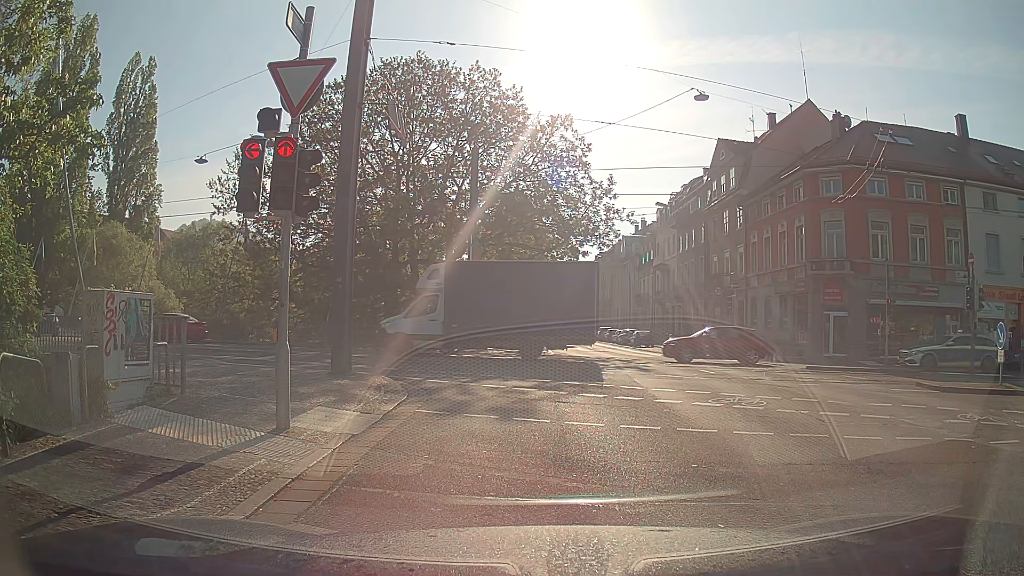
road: primary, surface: asphalt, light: Day
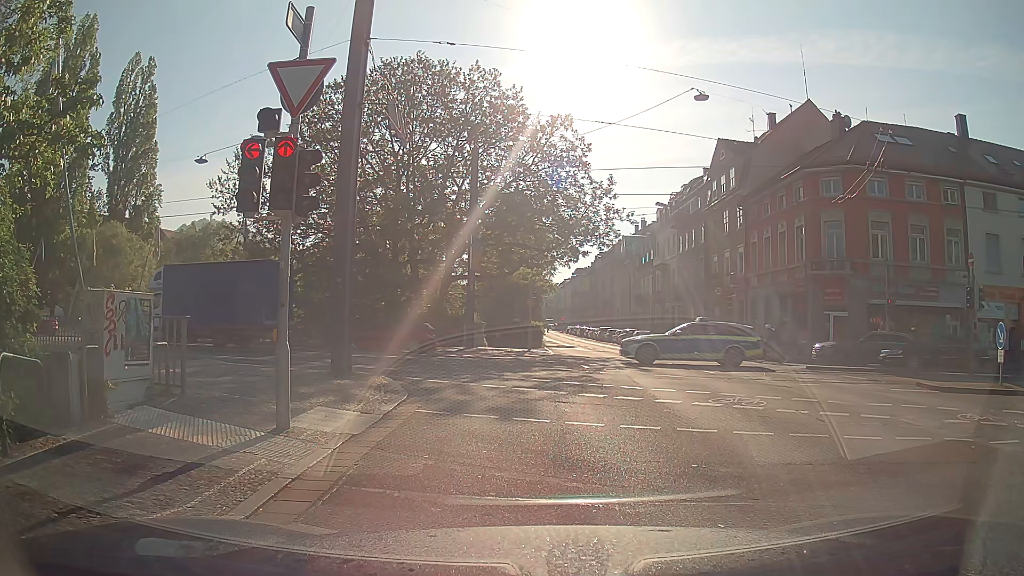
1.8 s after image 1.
(0.0, 0.0) m; 0°
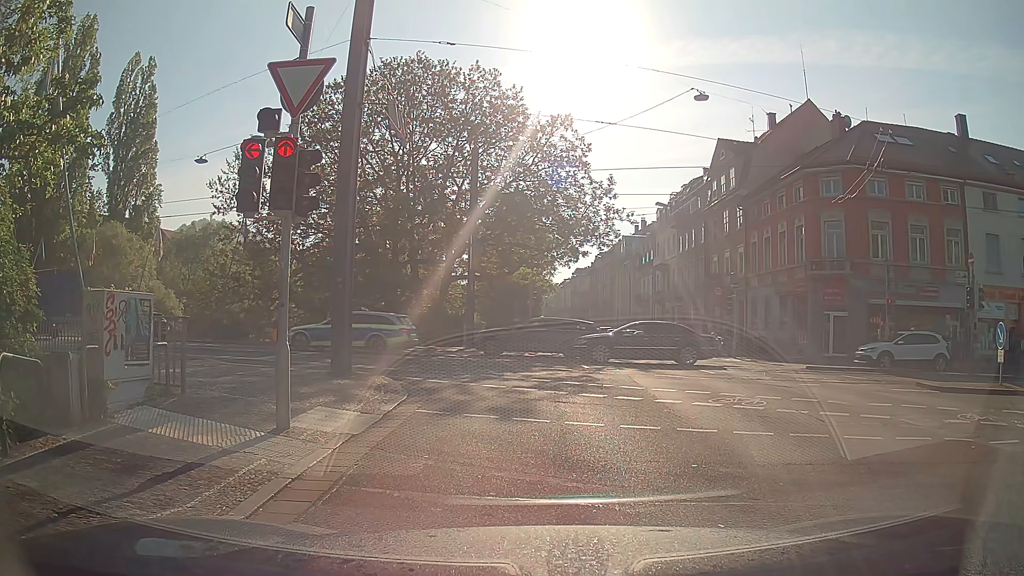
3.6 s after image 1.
(0.0, 0.0) m; 0°
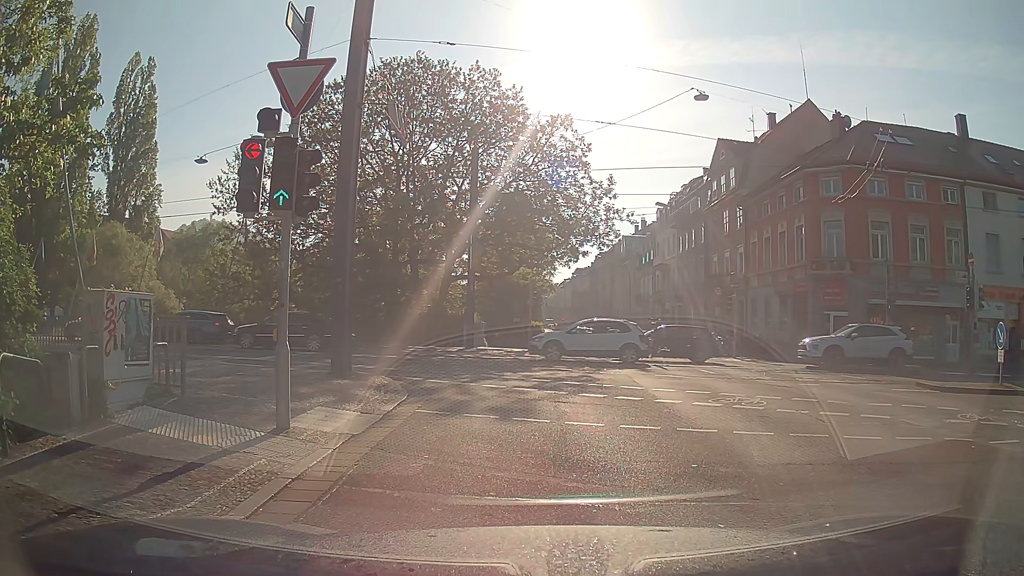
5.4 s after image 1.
(0.0, 0.0) m; 0°
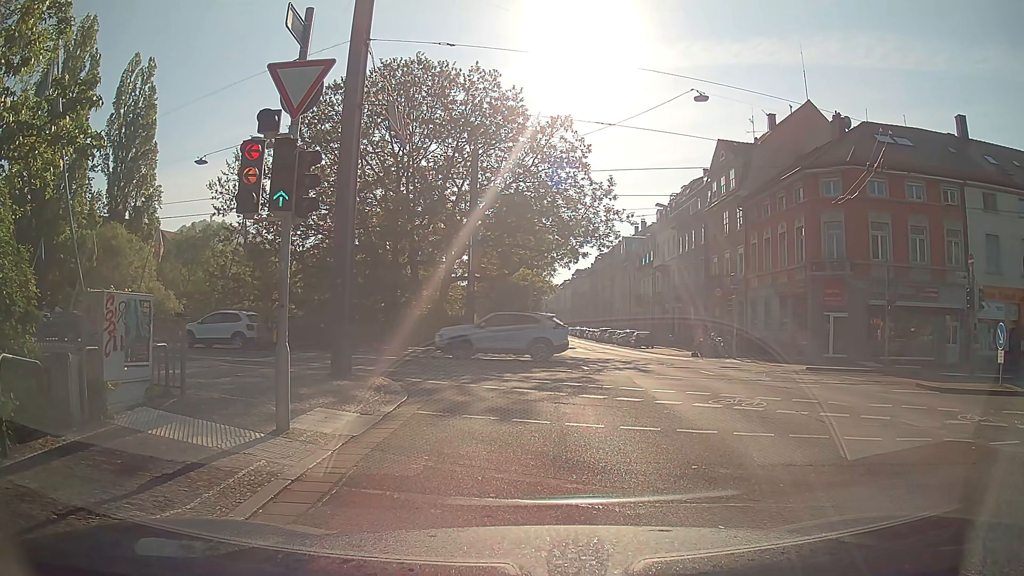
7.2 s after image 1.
(0.0, 0.0) m; 0°
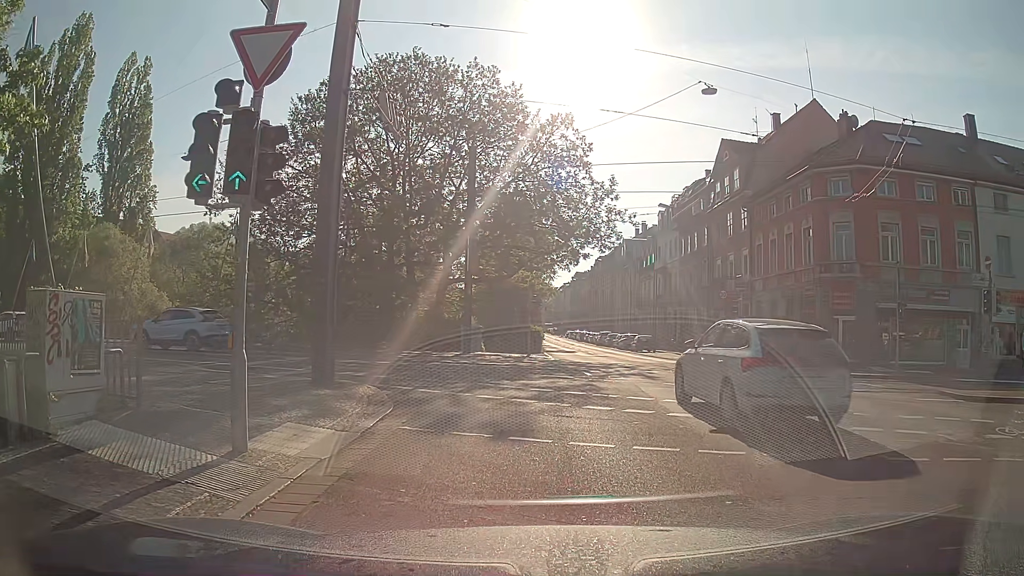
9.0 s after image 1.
(0.0, +1.3) m; +2°
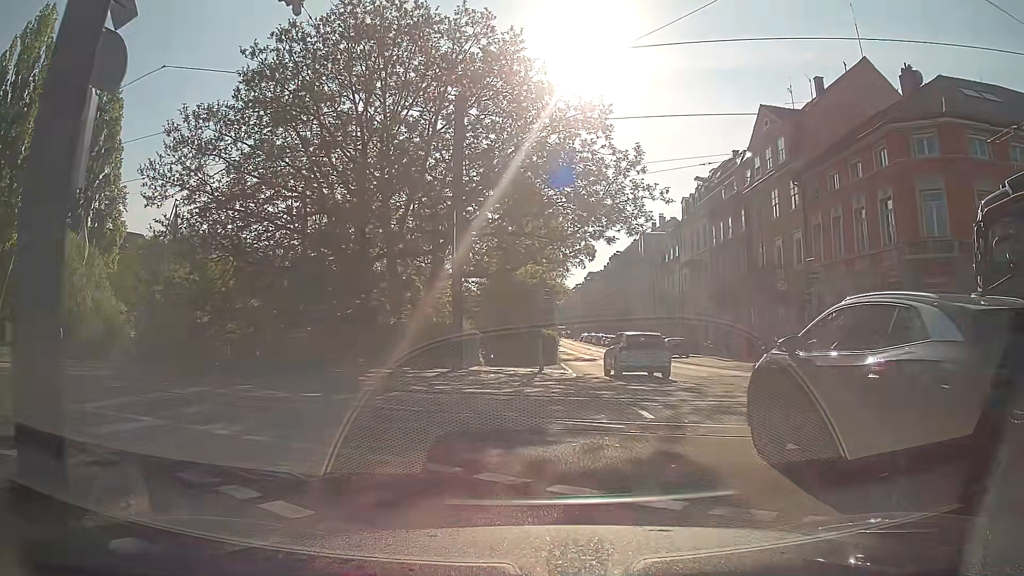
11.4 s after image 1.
(-0.4, +8.4) m; -3°
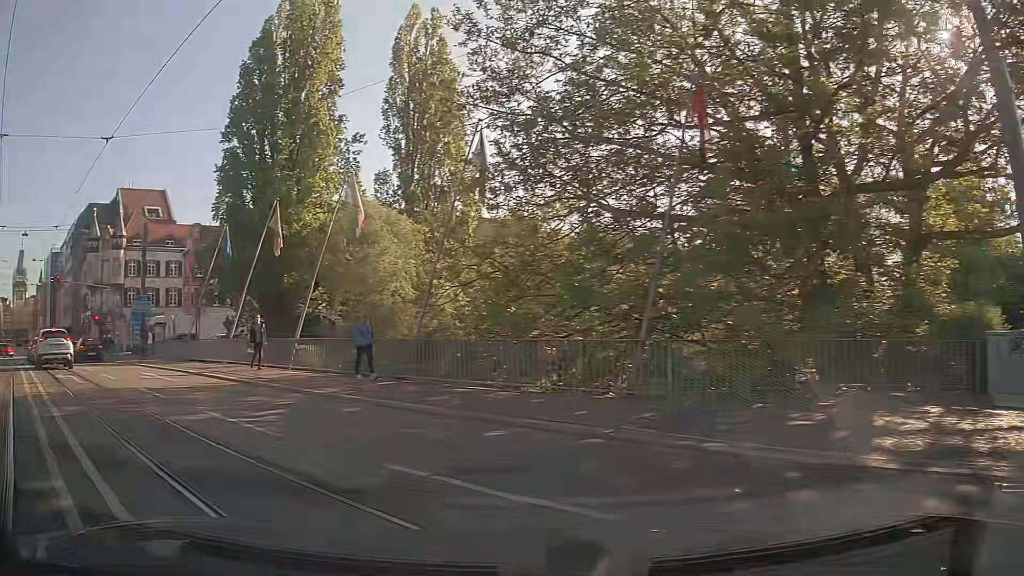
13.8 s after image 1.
(-3.6, +12.4) m; -35°
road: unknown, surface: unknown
